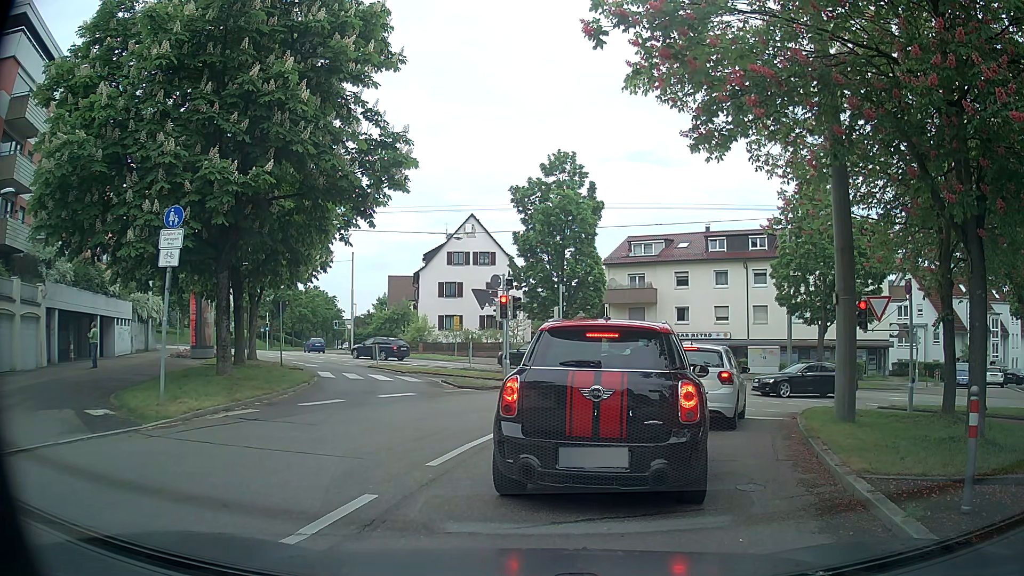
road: secondary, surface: asphalt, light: Day
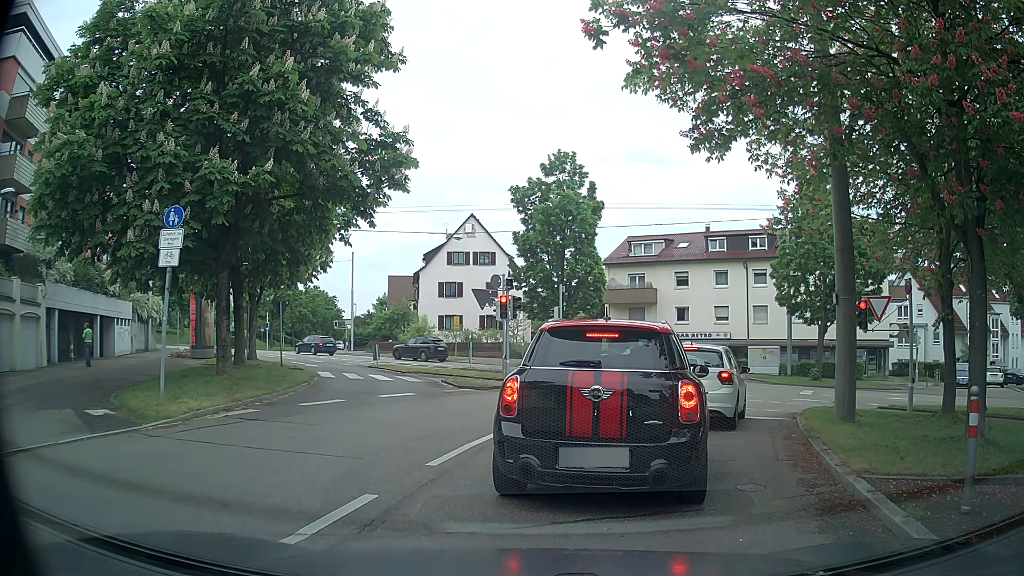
(0.0, 0.0) m; 0°
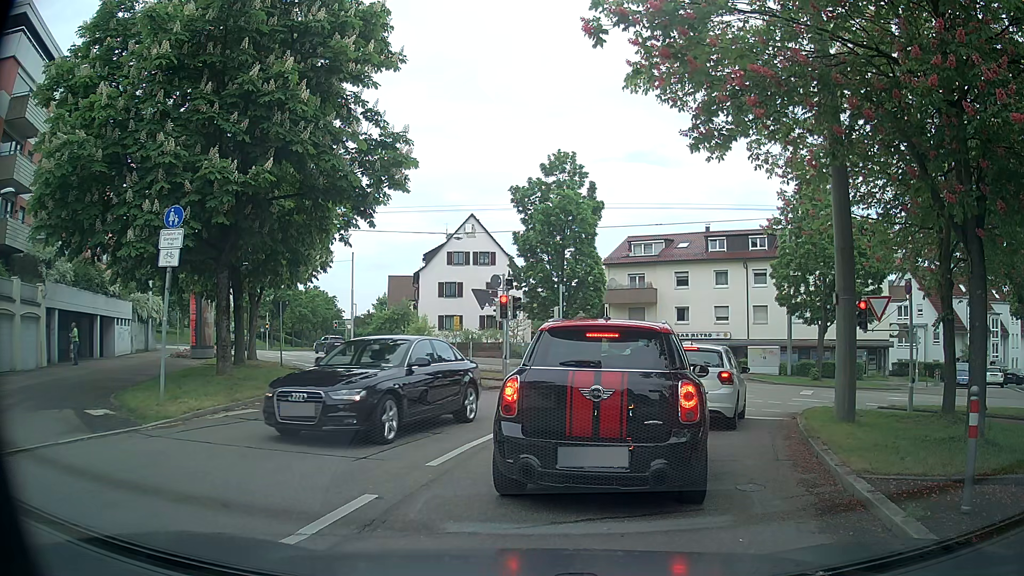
(0.0, 0.0) m; 0°
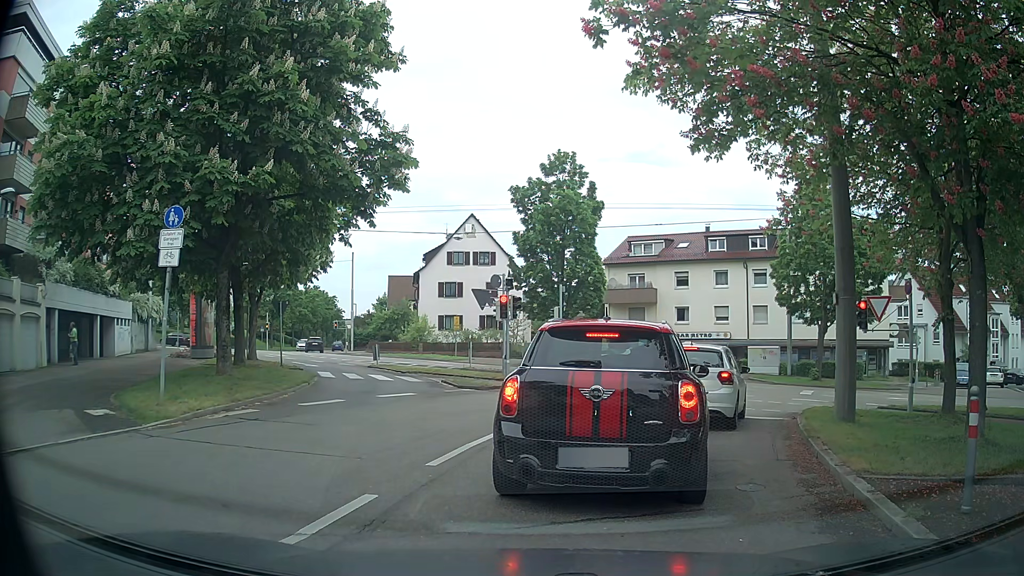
(0.0, 0.0) m; 0°
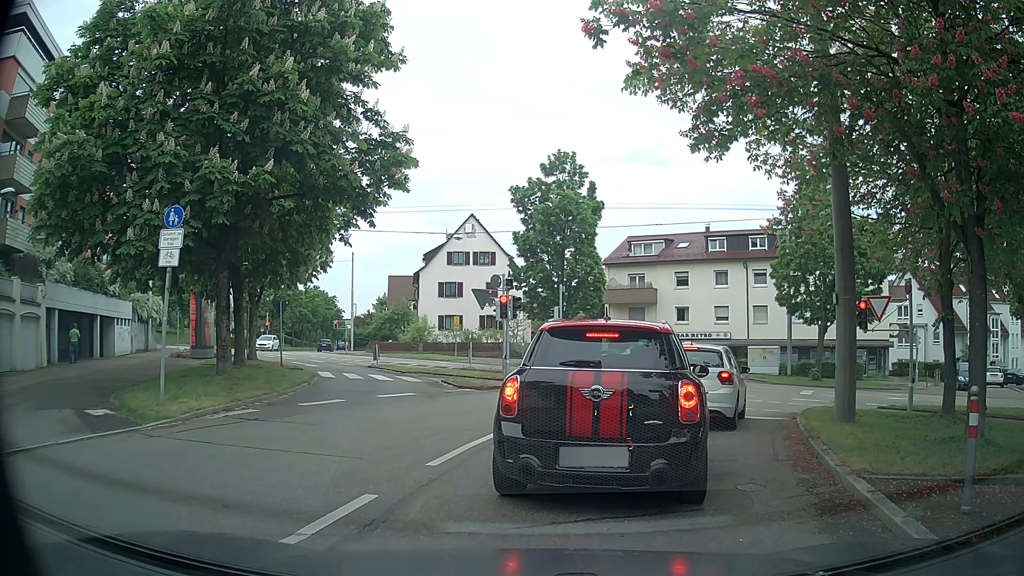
(0.0, 0.0) m; 0°
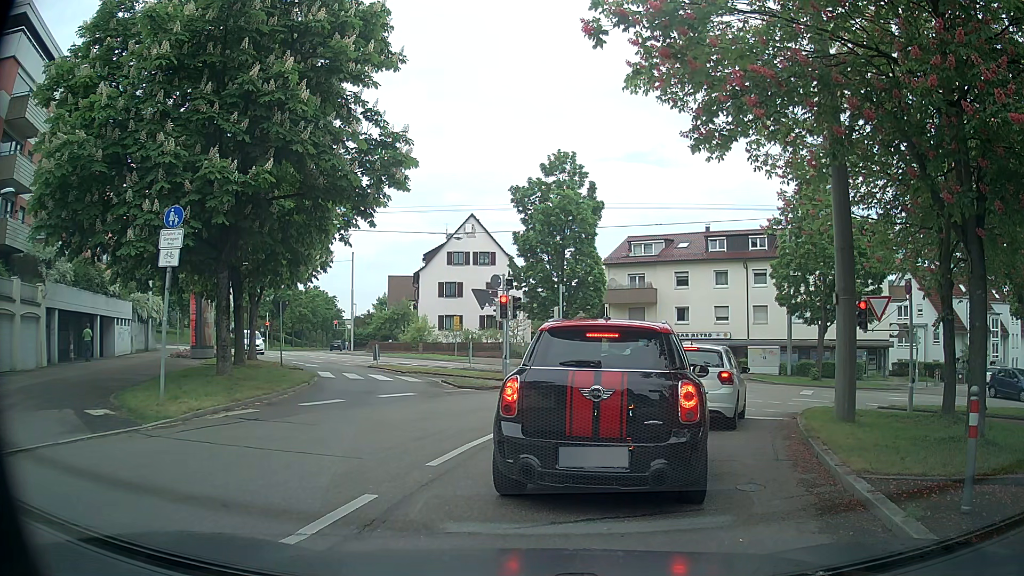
(0.0, 0.0) m; 0°
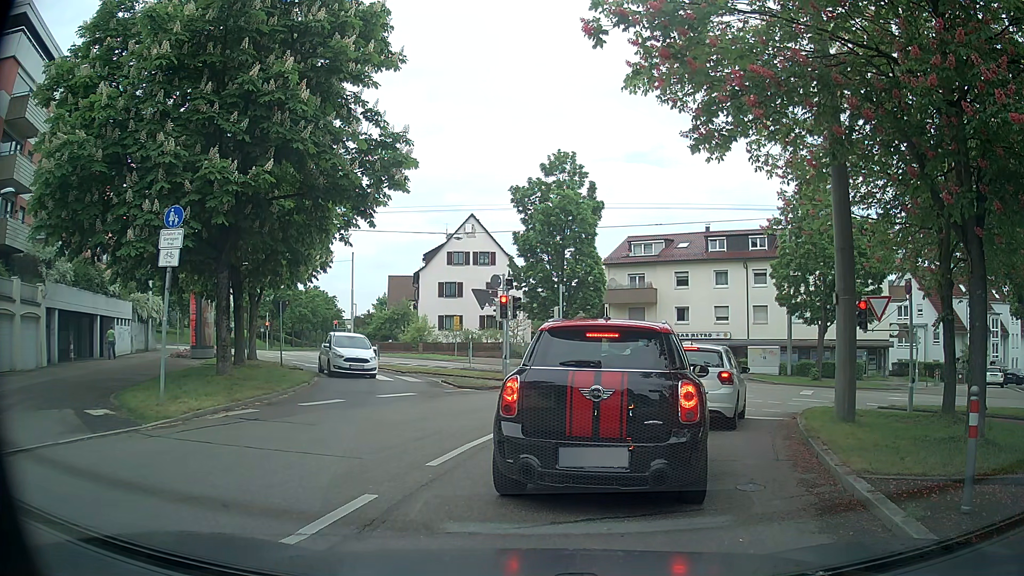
(0.0, 0.0) m; 0°
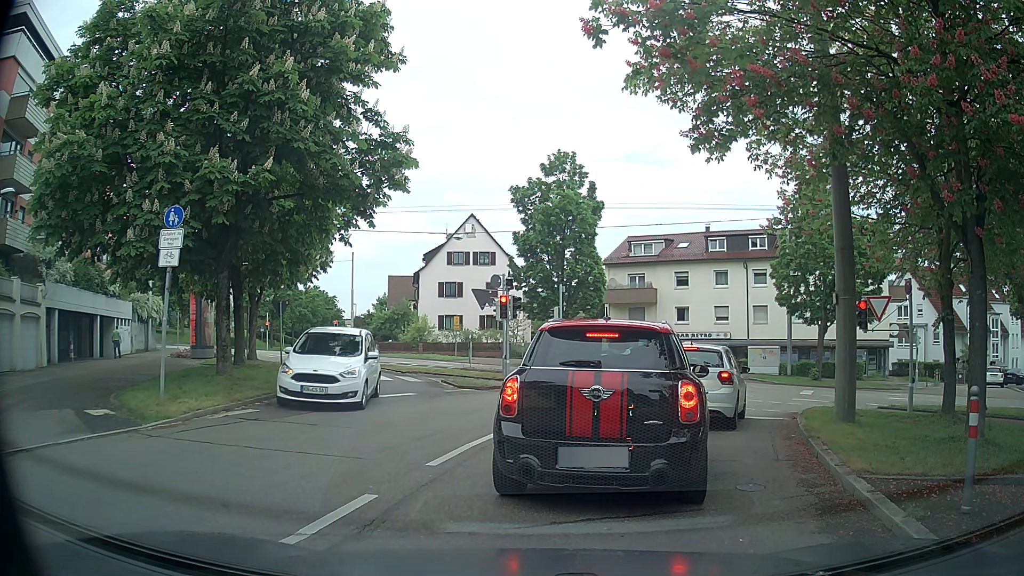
(0.0, 0.0) m; 0°
